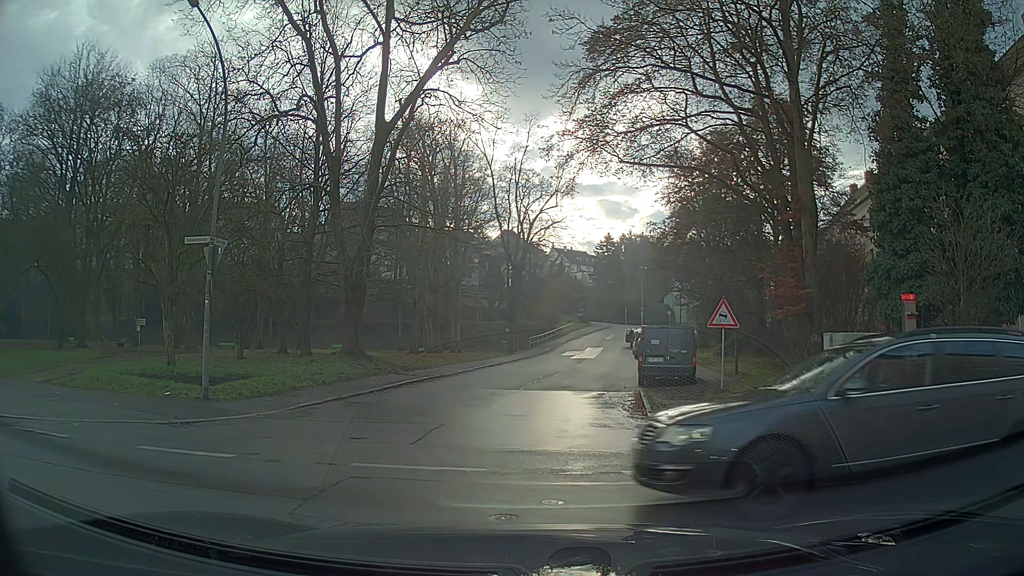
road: residential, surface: asphalt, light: Day
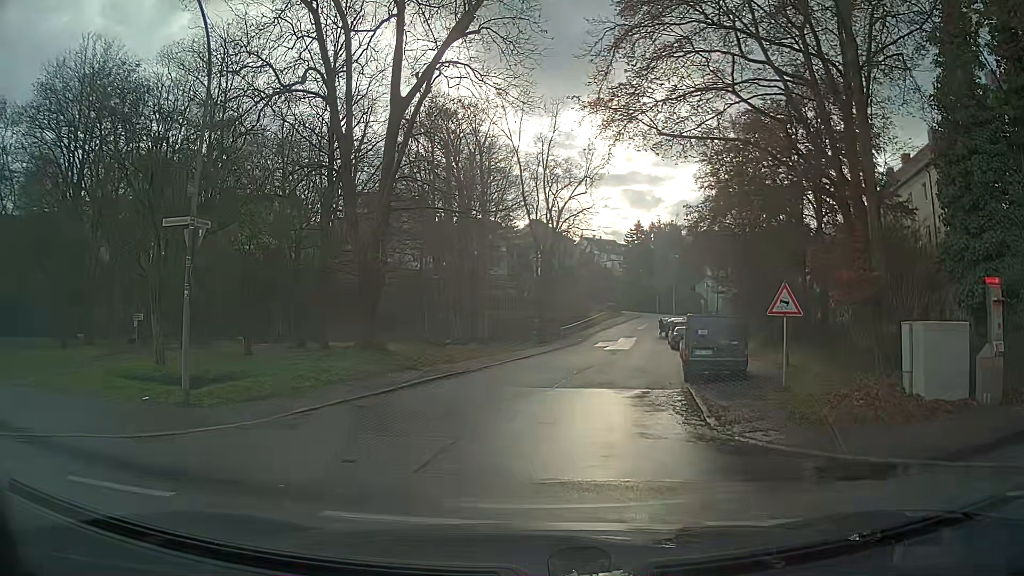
(0.0, +2.5) m; -2°
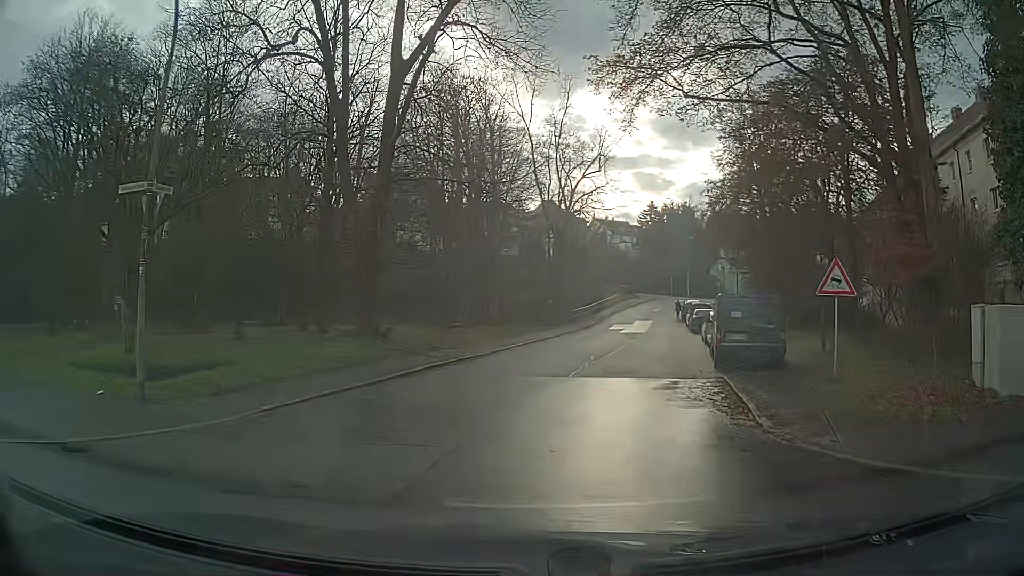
(0.0, +2.2) m; -2°
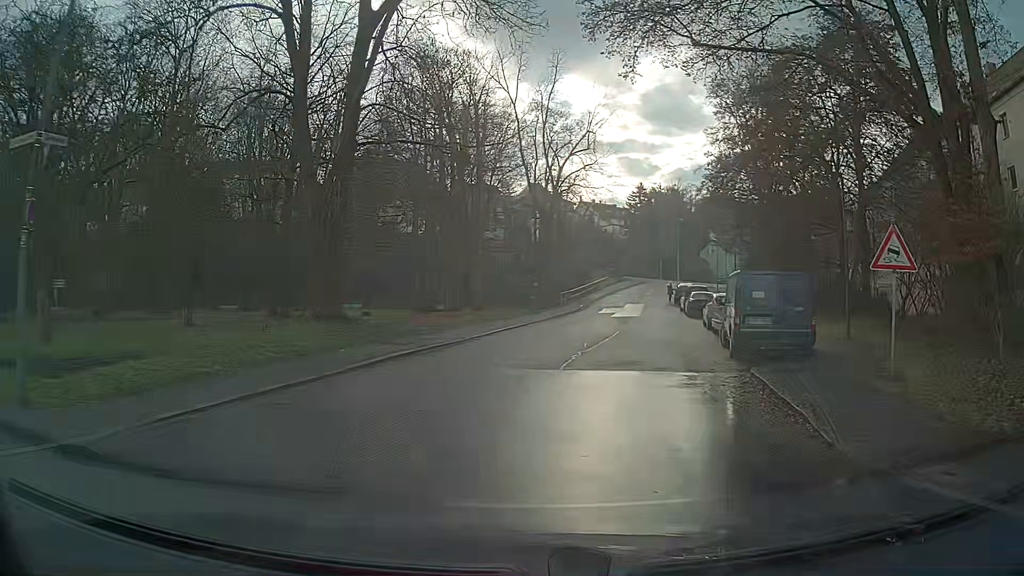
(0.0, +3.0) m; +2°
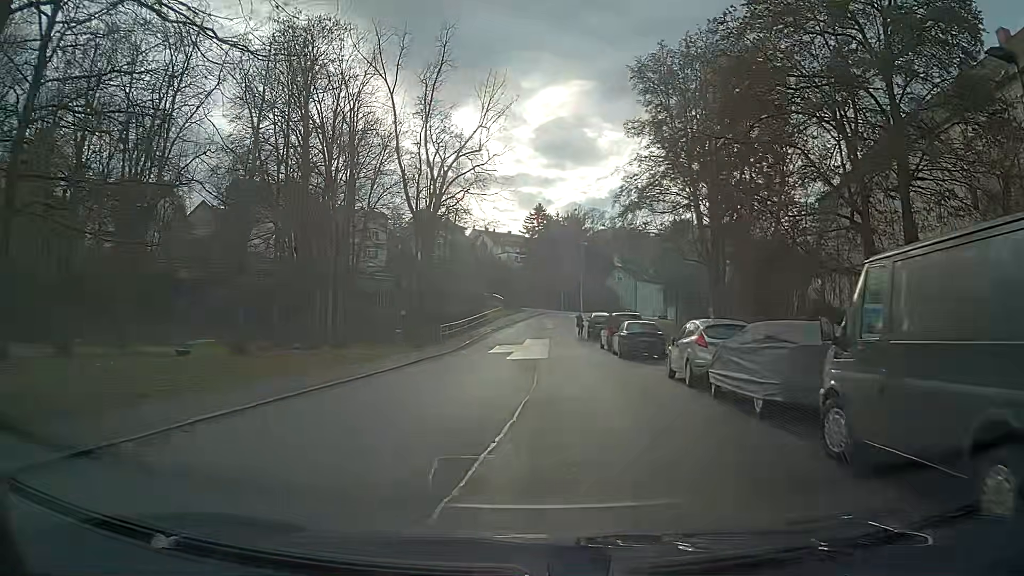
(+1.1, +12.9) m; +9°
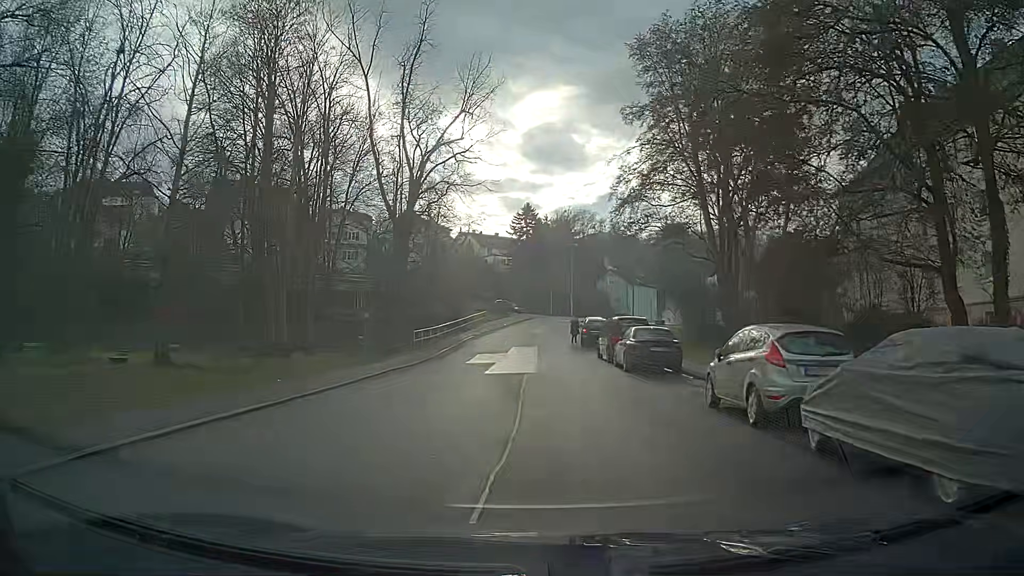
(+0.1, +5.3) m; +1°
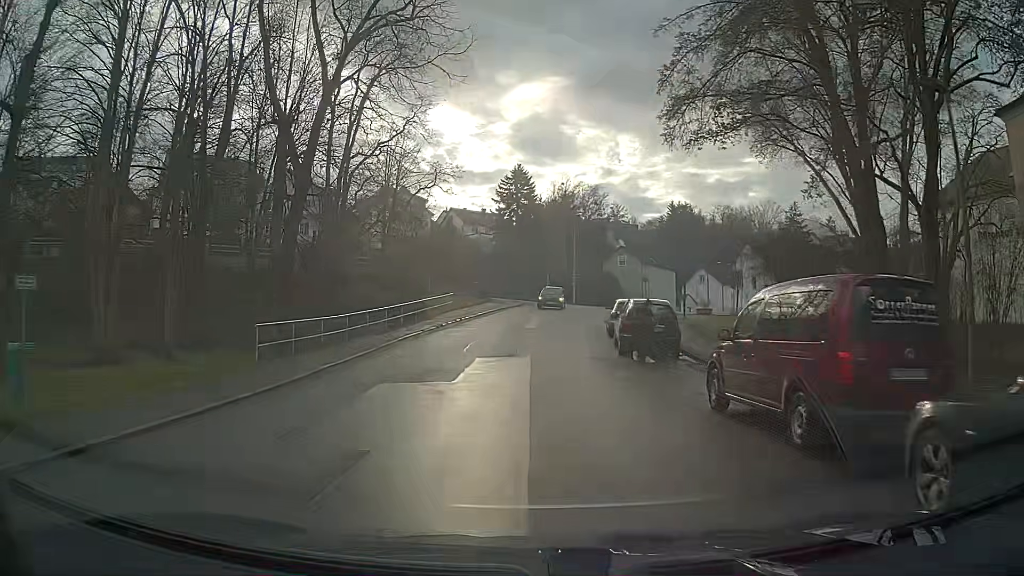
(0.0, +20.2) m; 0°
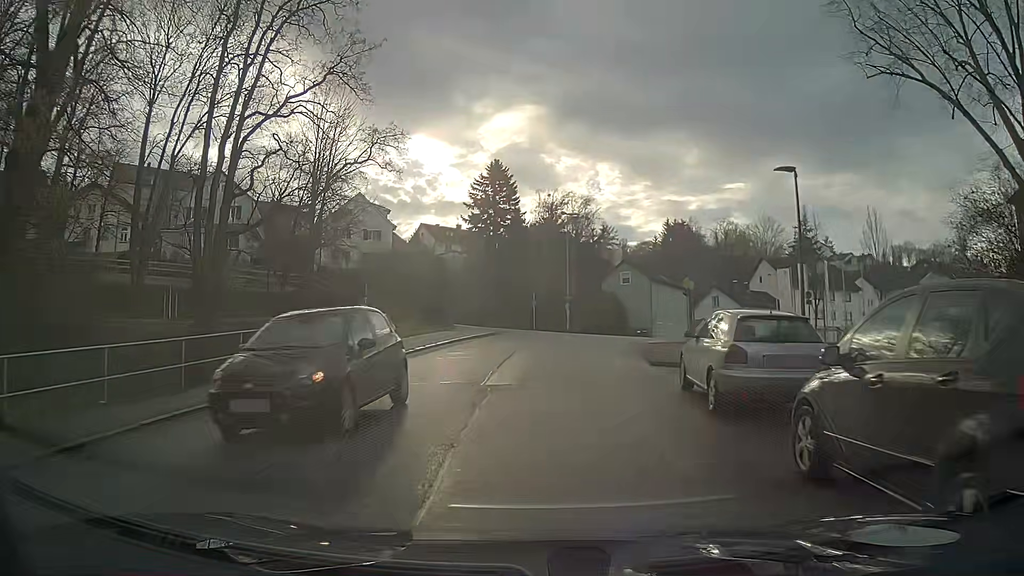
(+0.2, +16.5) m; +1°
